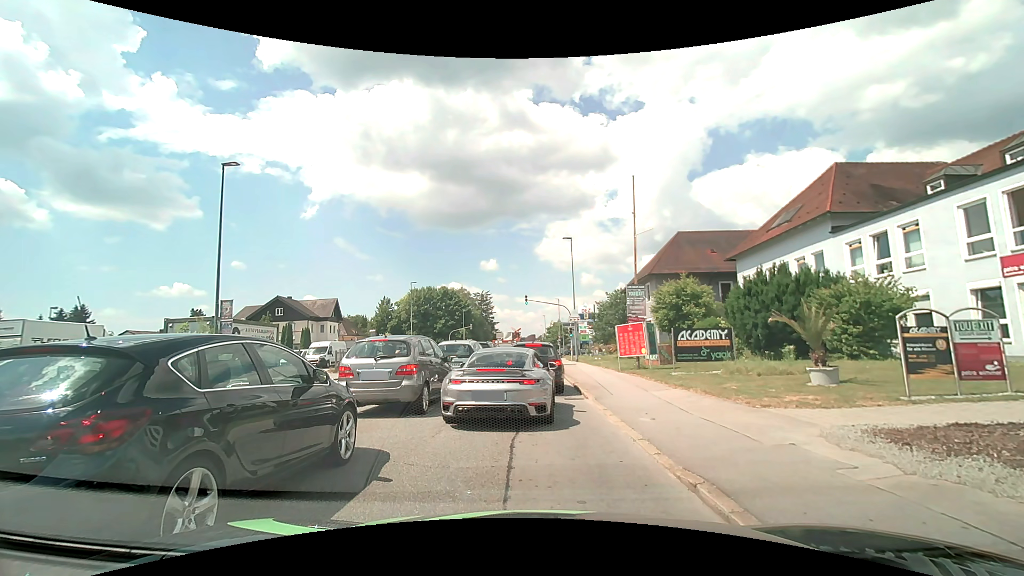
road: tertiary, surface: asphalt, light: Day
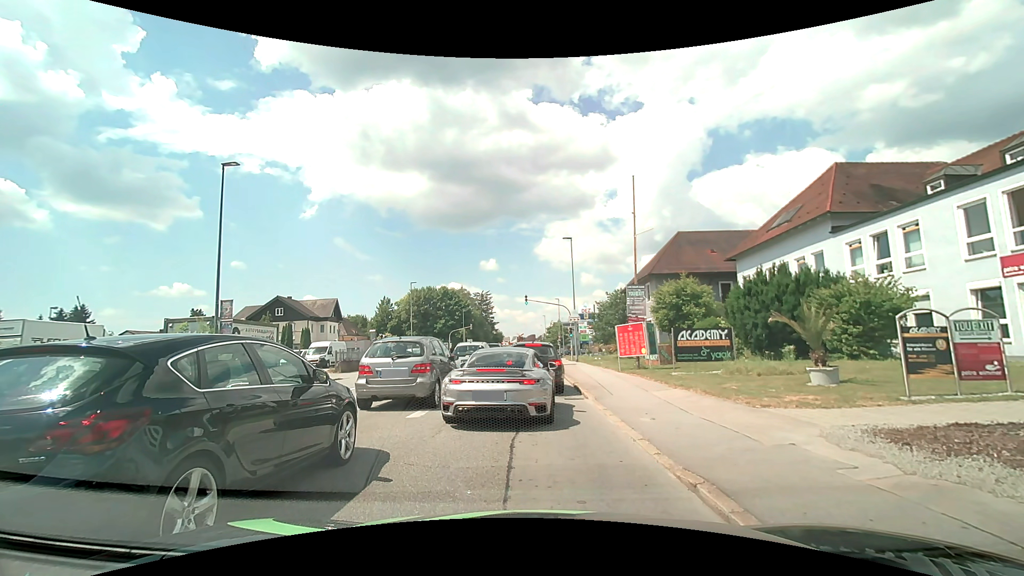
(0.0, 0.0) m; 0°
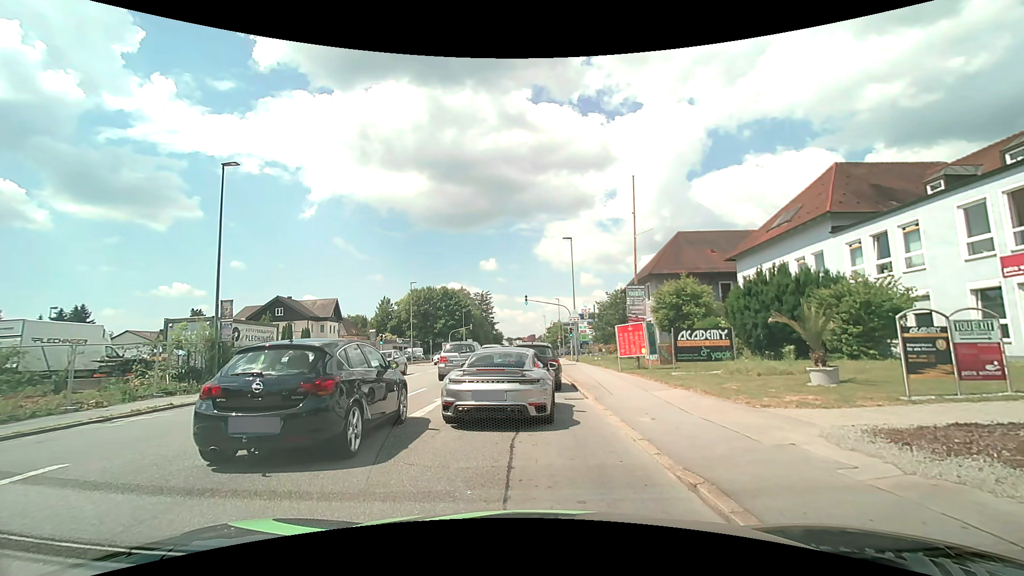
(0.0, 0.0) m; 0°
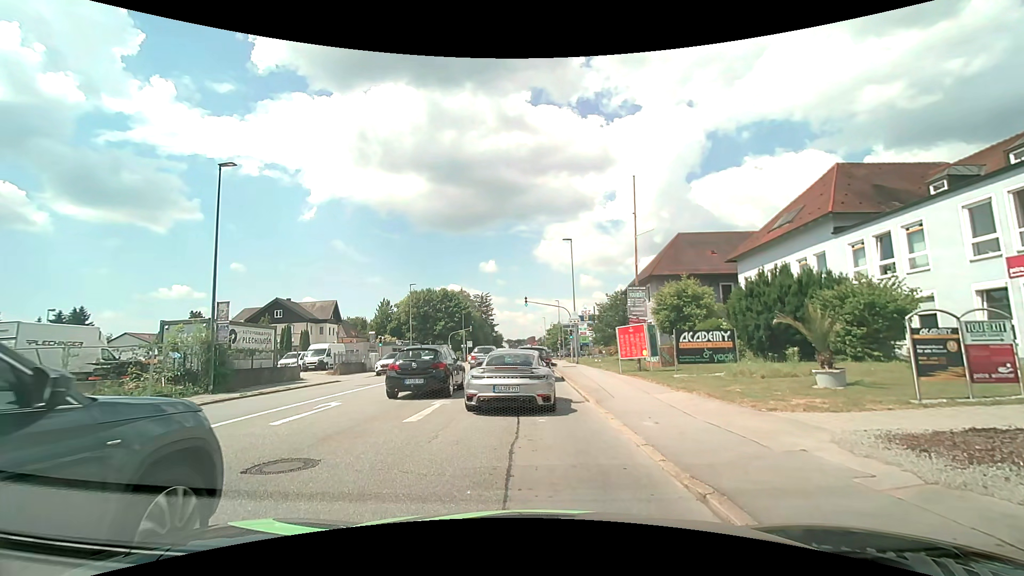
(0.0, +0.2) m; 0°
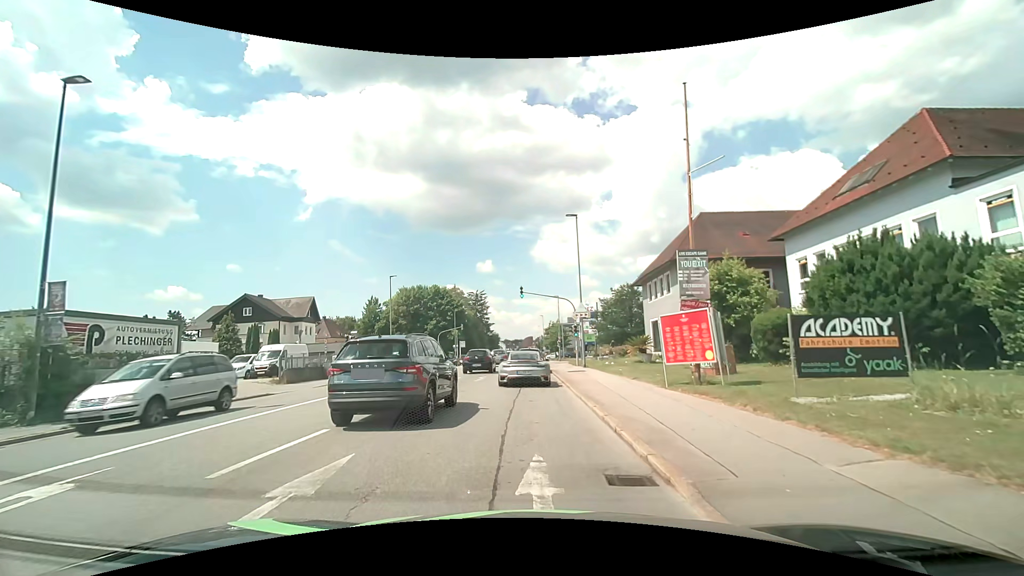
(-0.1, +8.1) m; -1°
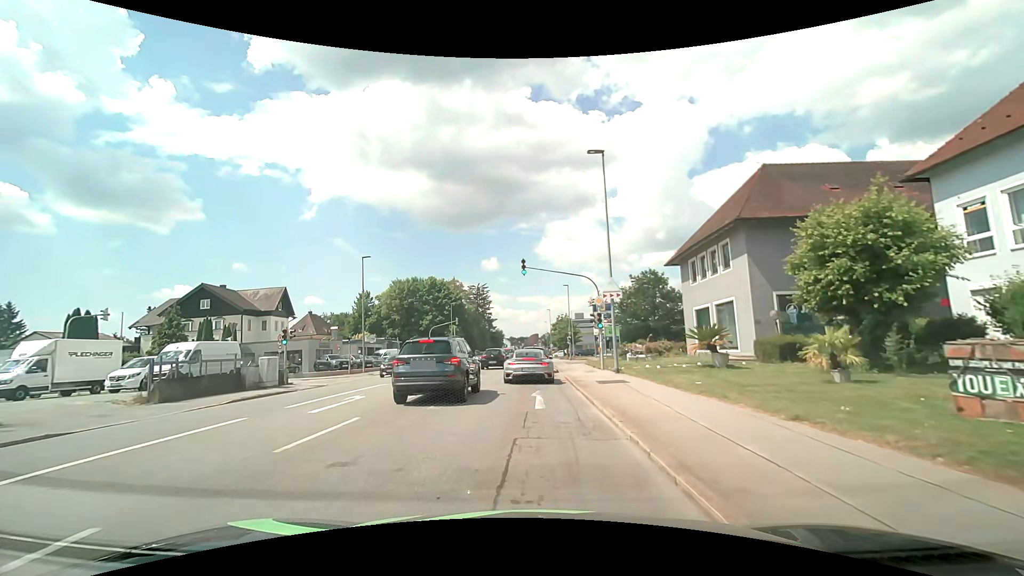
(0.0, +10.9) m; 0°
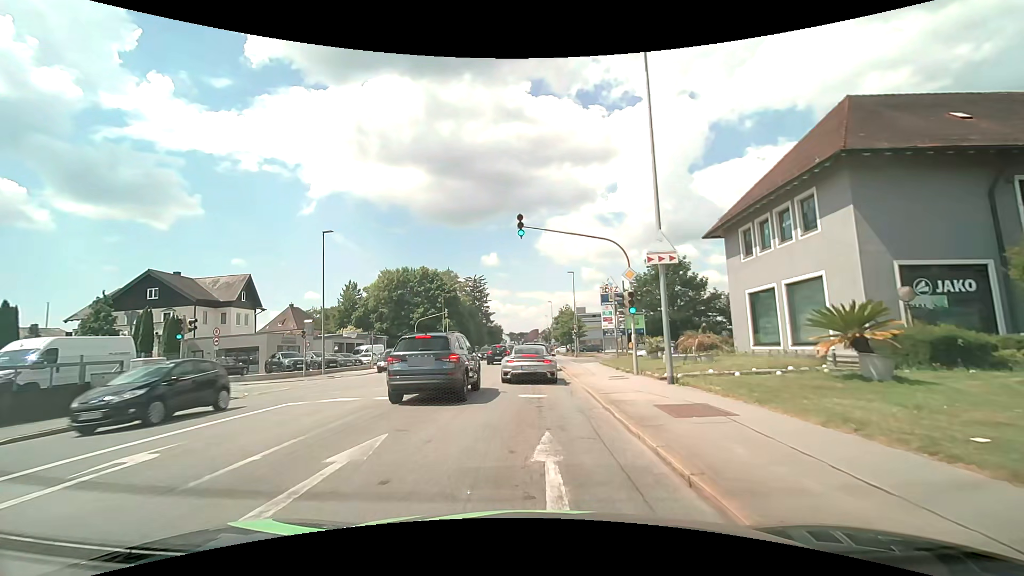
(0.0, +8.4) m; 0°
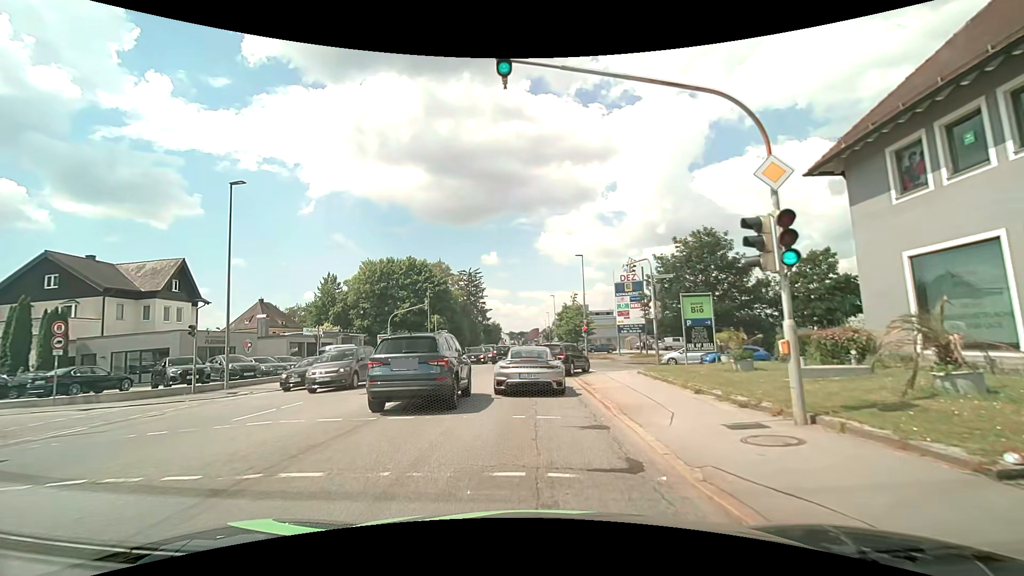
(+0.1, +10.9) m; -1°
(0, +10) (0, +20) (+1, +30) (+1, +40) (+1, +50) (+1, +60) (+1, +70) (+1, +80) (+1, +90) (+1, +100) m
